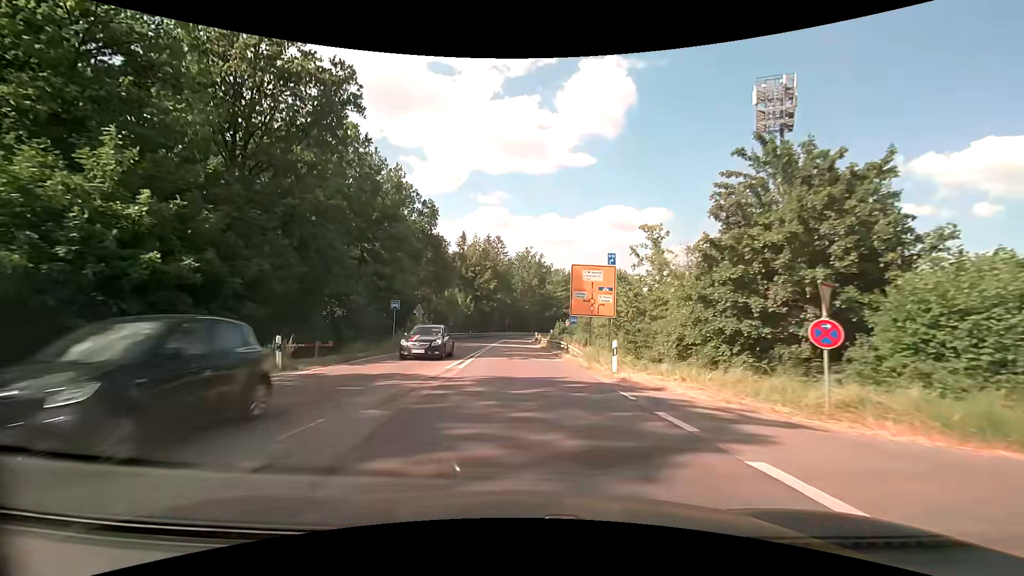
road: secondary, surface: asphalt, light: Day
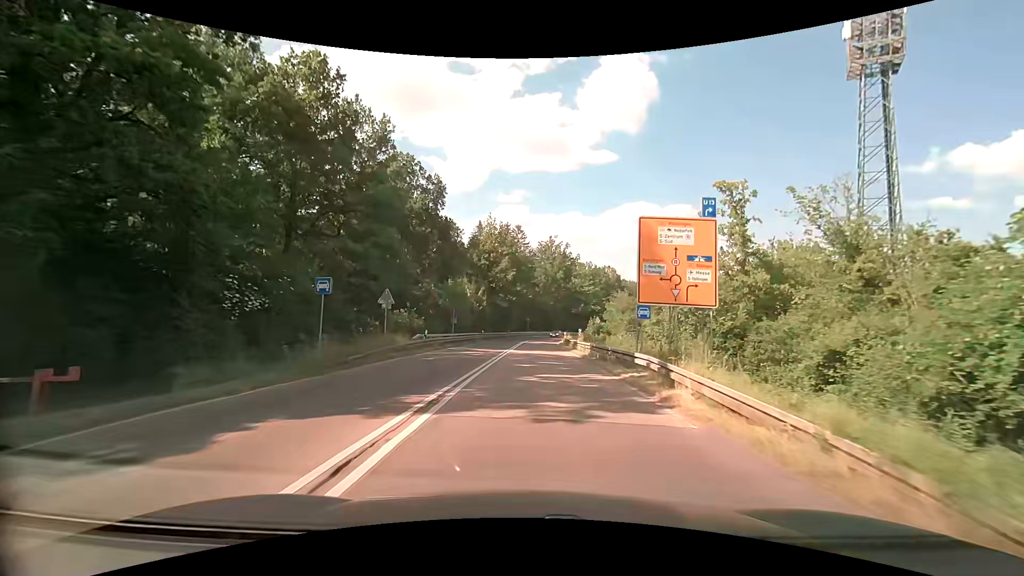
(-0.5, +15.2) m; -3°
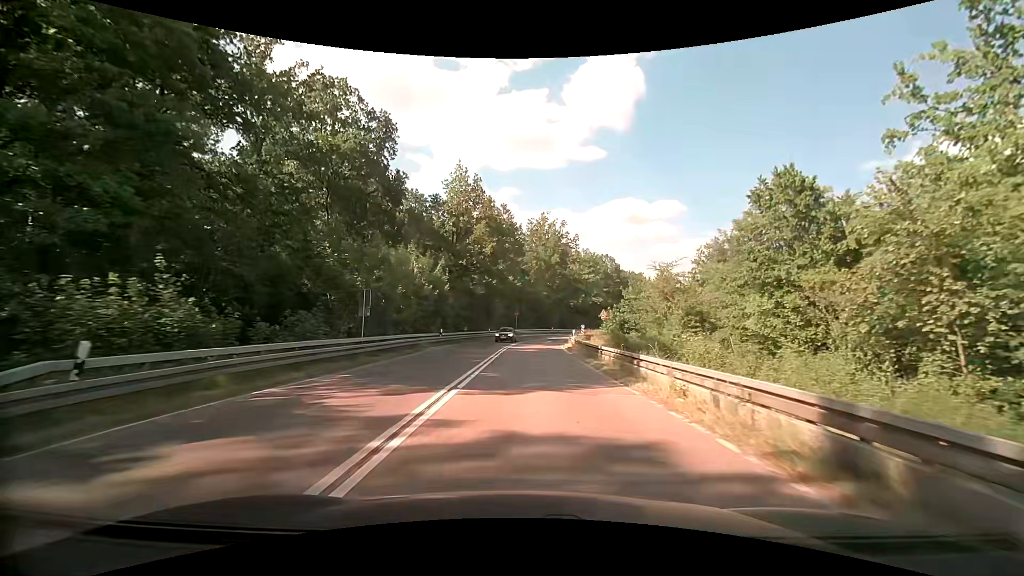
(+0.3, +23.0) m; +2°
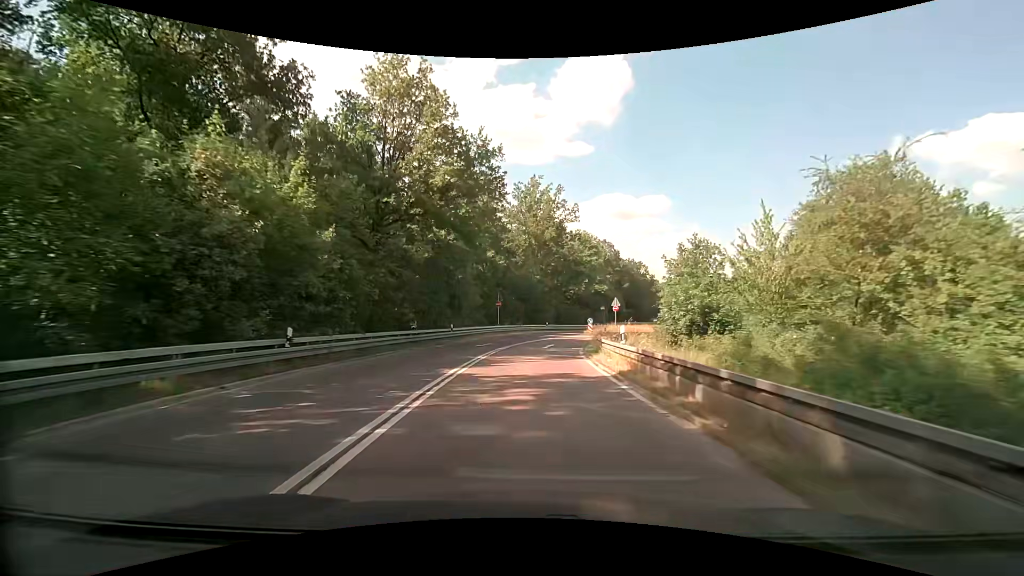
(+0.1, +22.5) m; +1°
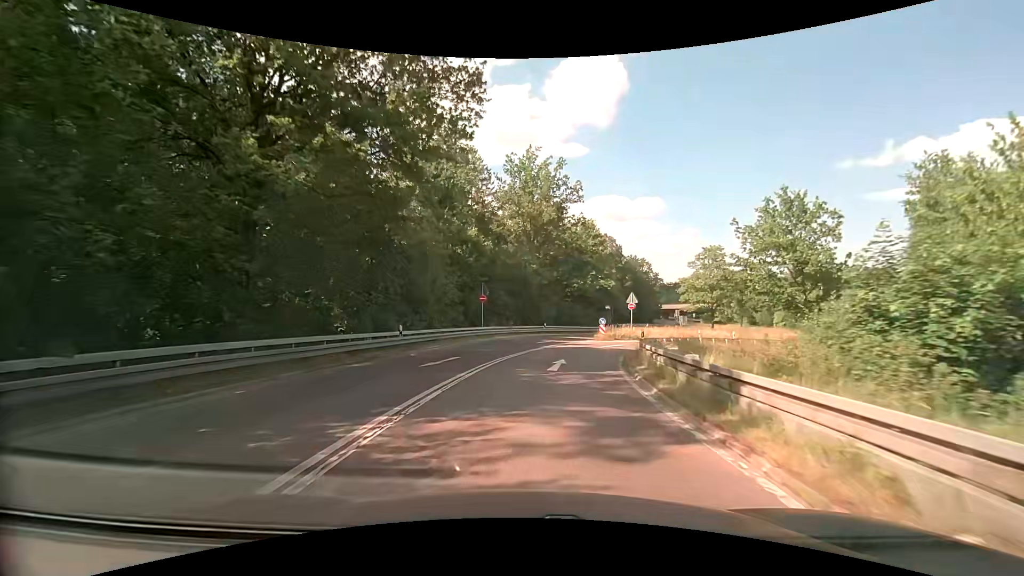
(0.0, +13.6) m; 0°
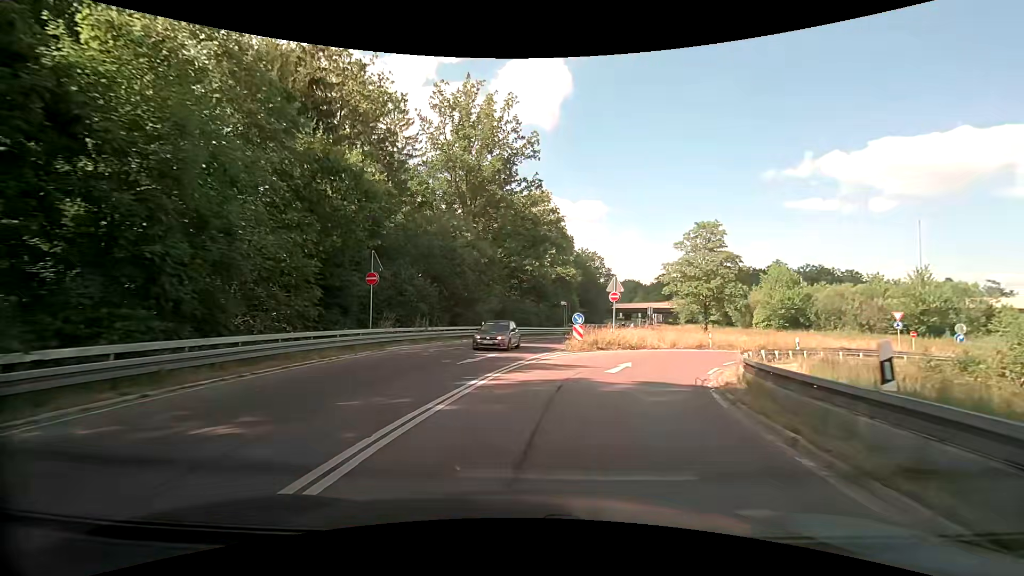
(+0.7, +18.6) m; +7°
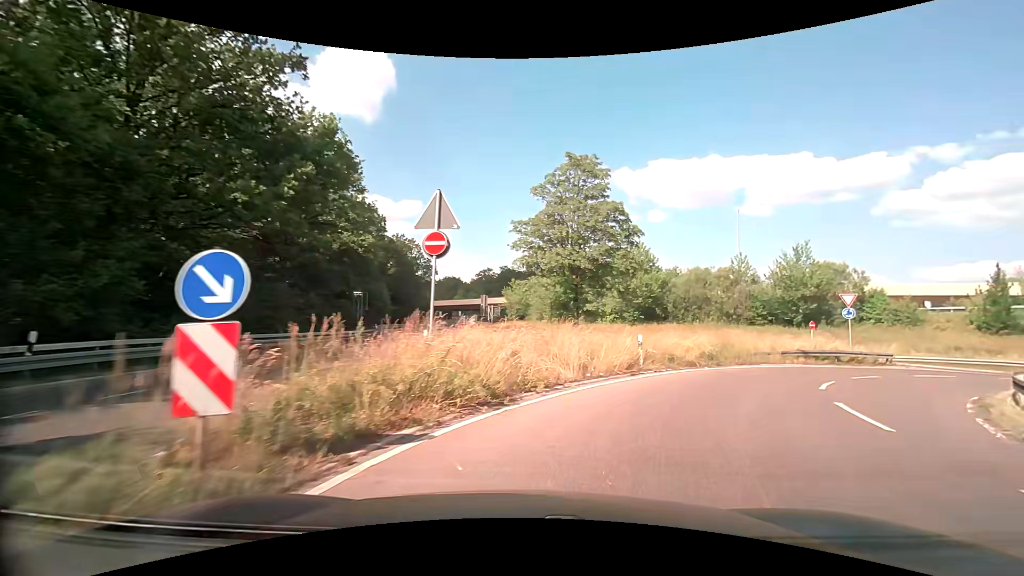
(+3.0, +21.9) m; +18°
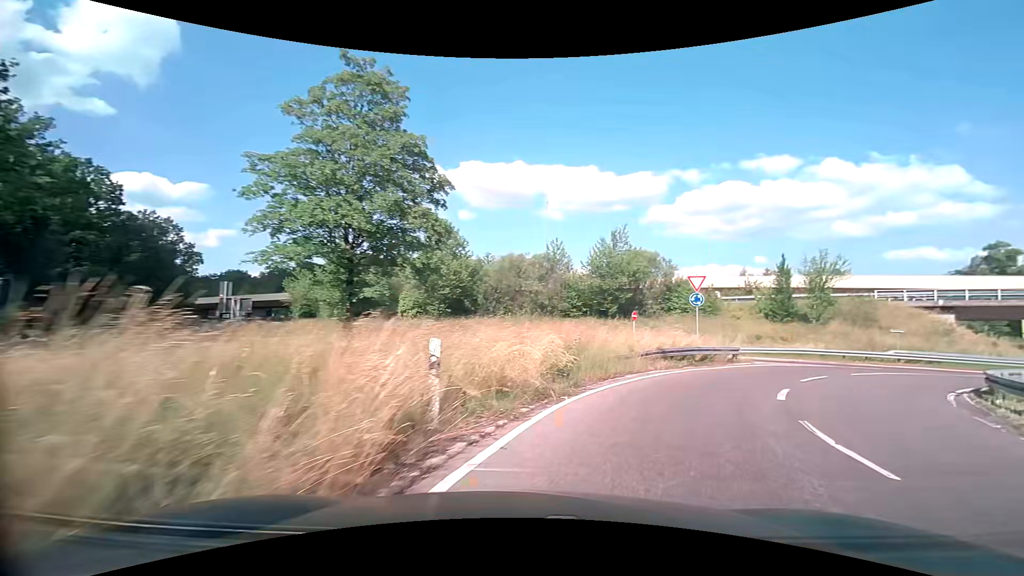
(+1.9, +10.1) m; +21°
